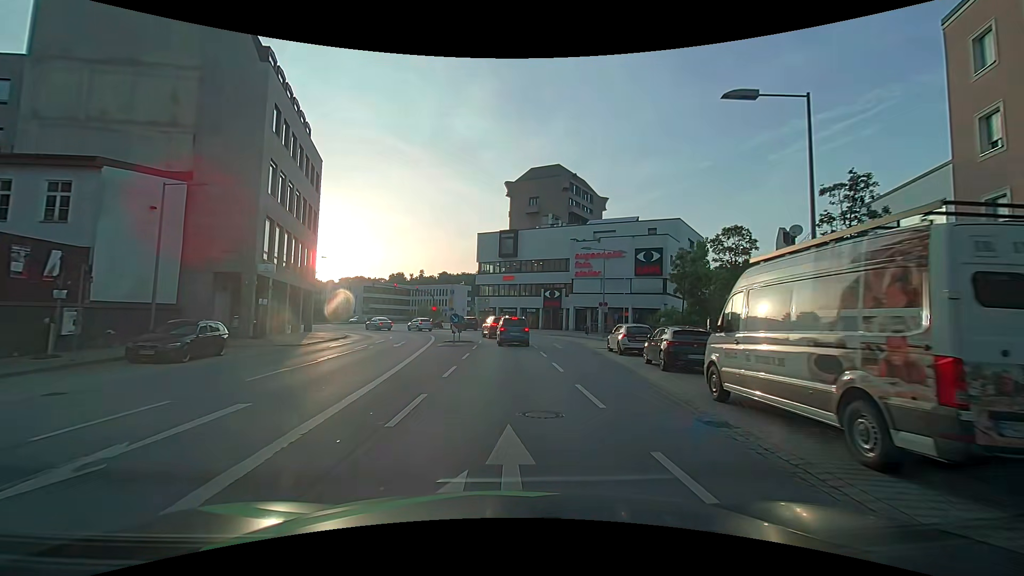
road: primary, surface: asphalt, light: Day
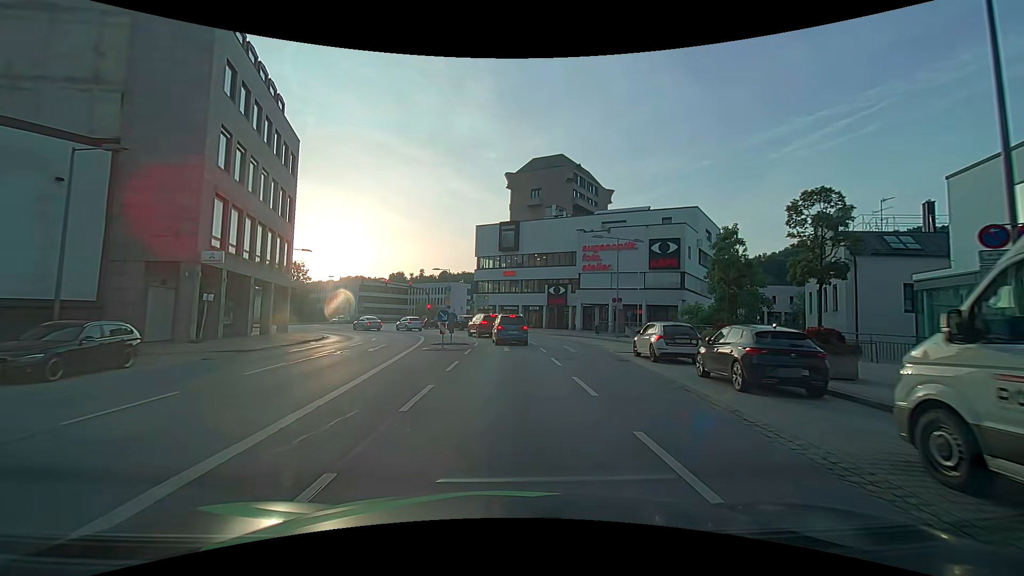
(-0.1, +5.2) m; -1°
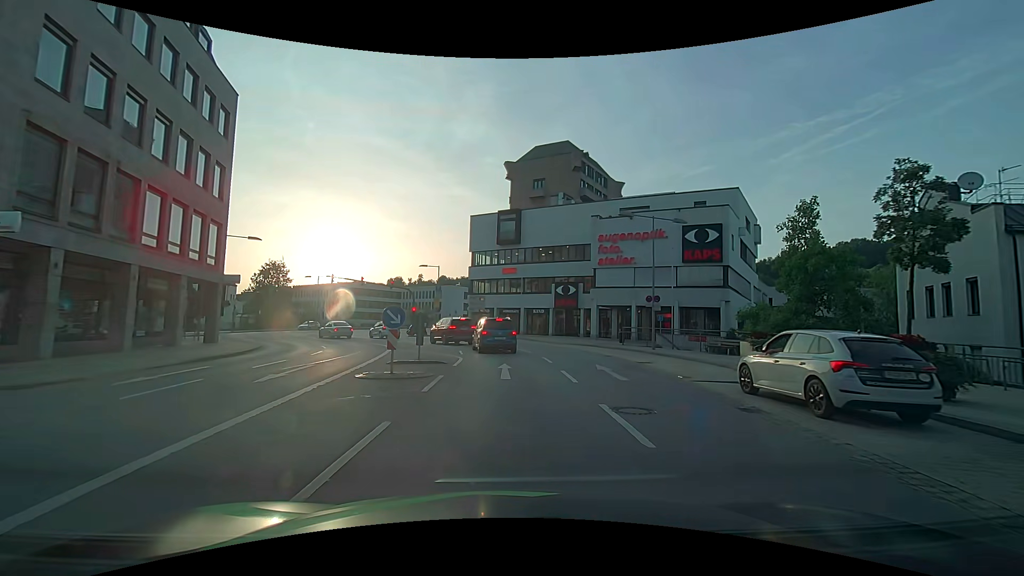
(+0.1, +9.5) m; +1°
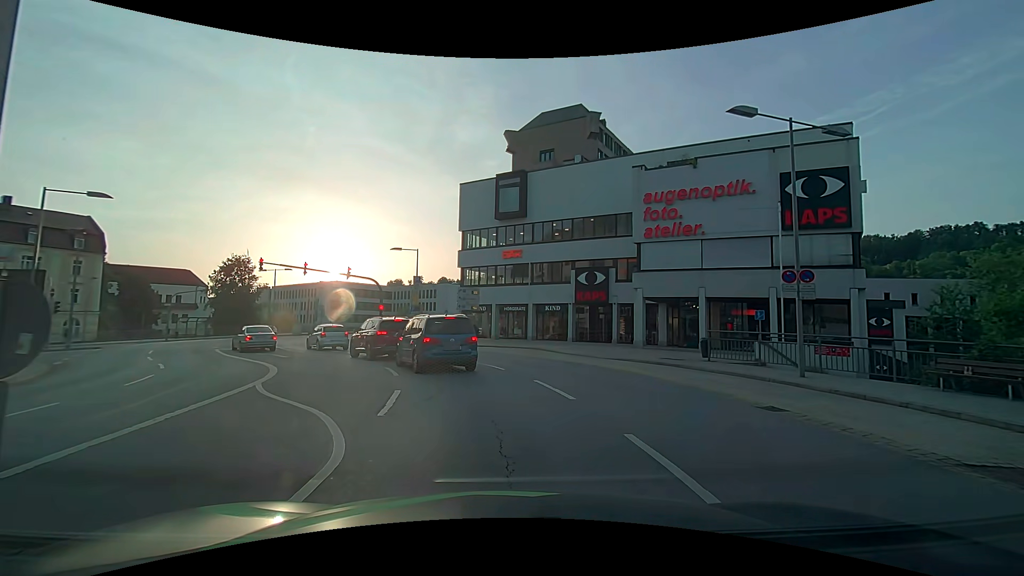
(+0.1, +14.0) m; +1°
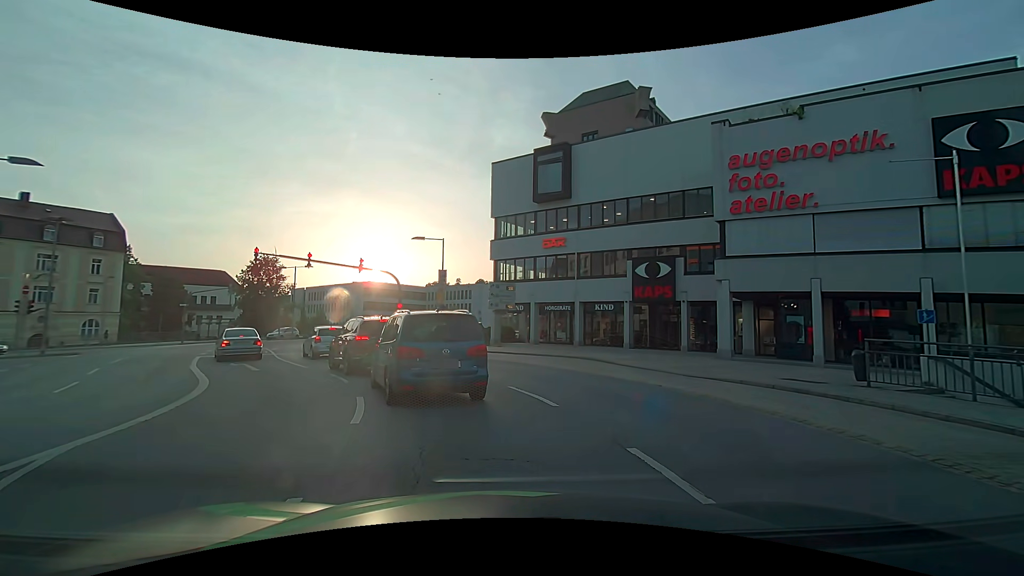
(-0.2, +6.3) m; -5°
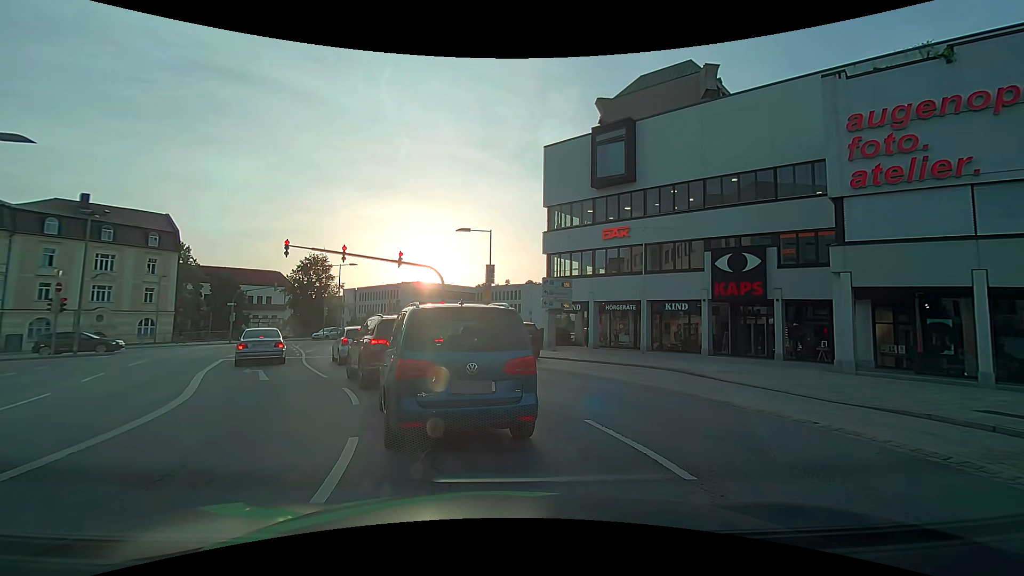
(-0.2, +3.6) m; -4°
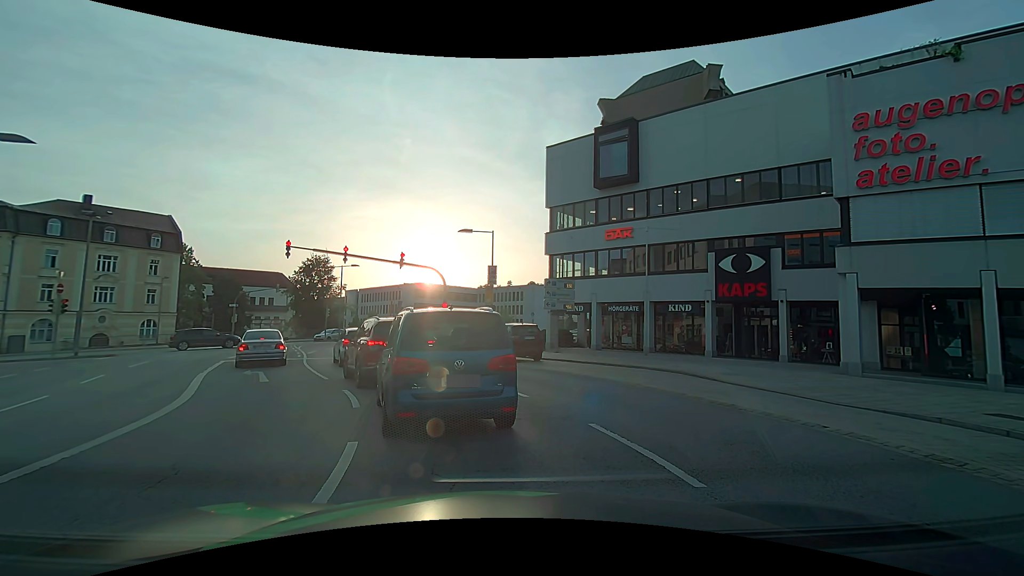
(0.0, +0.2) m; 0°
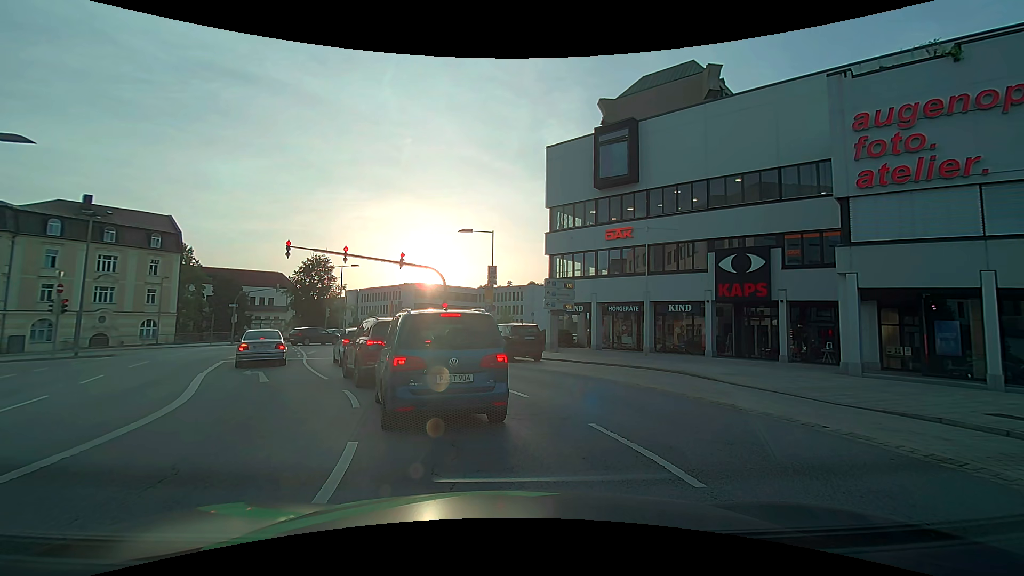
(0.0, 0.0) m; 0°
(-1, +10) (-5, +19) (-9, +28) (-12, +38) (-13, +48) (-11, +57) (-6, +66) (0, +74) (+7, +81) (+14, +89) m
